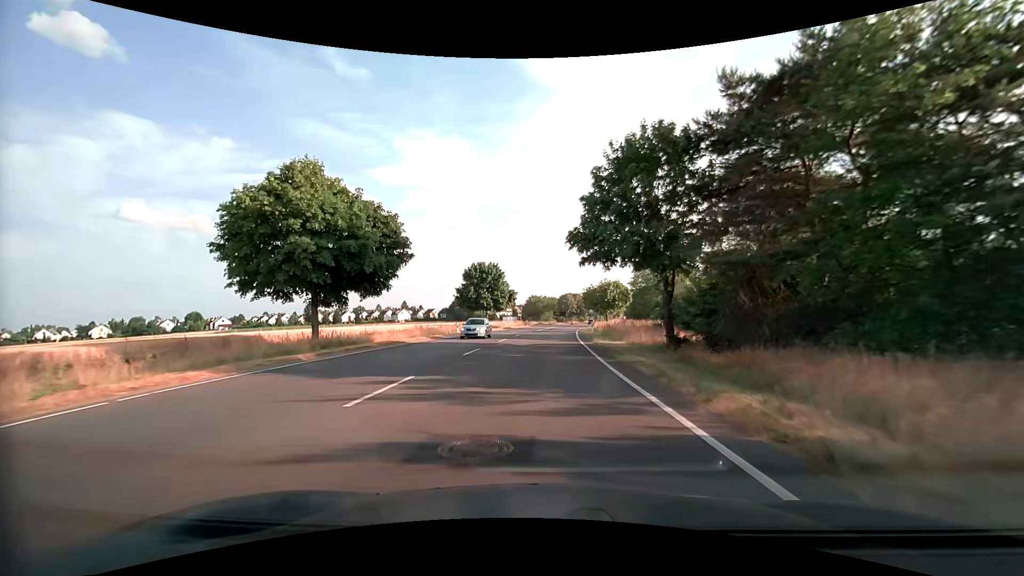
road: secondary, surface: asphalt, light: Day
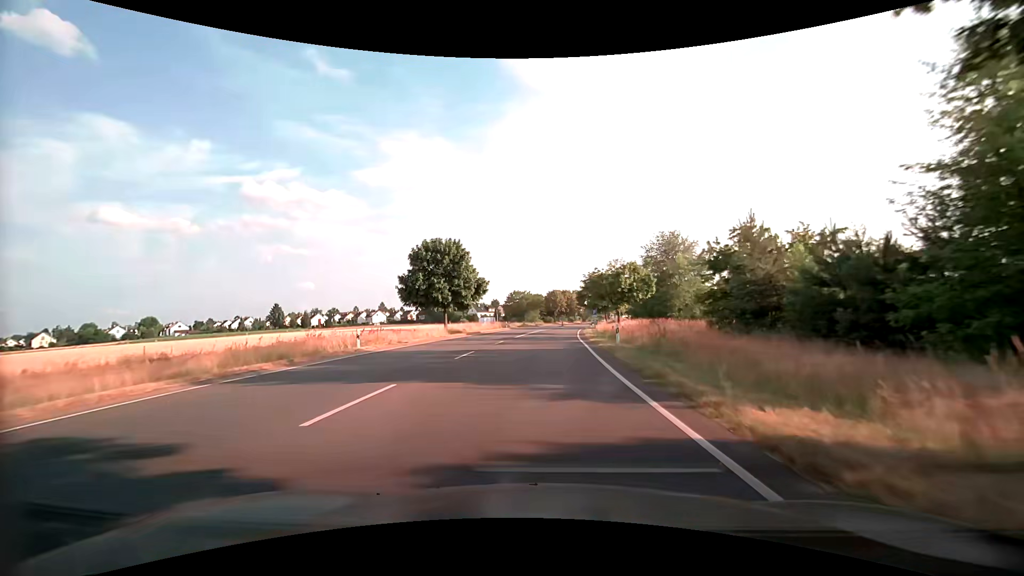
(+0.3, +23.2) m; +1°
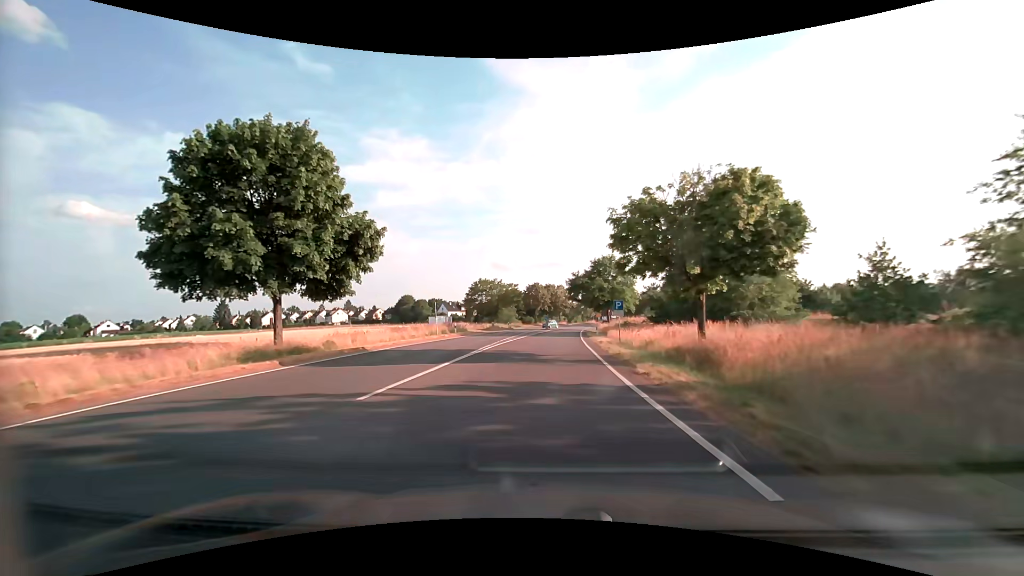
(+0.8, +30.9) m; +3°
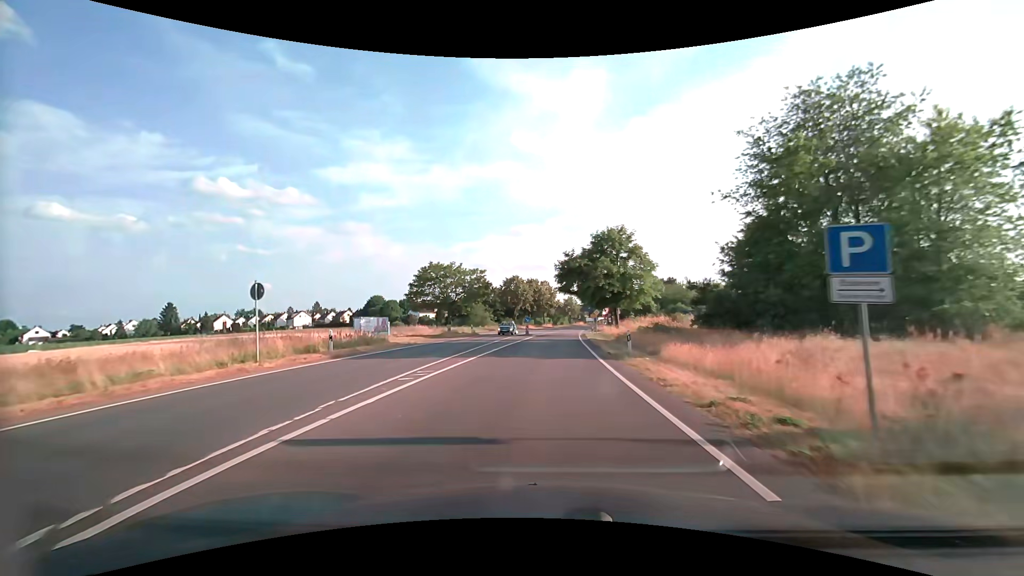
(+0.4, +23.6) m; +2°
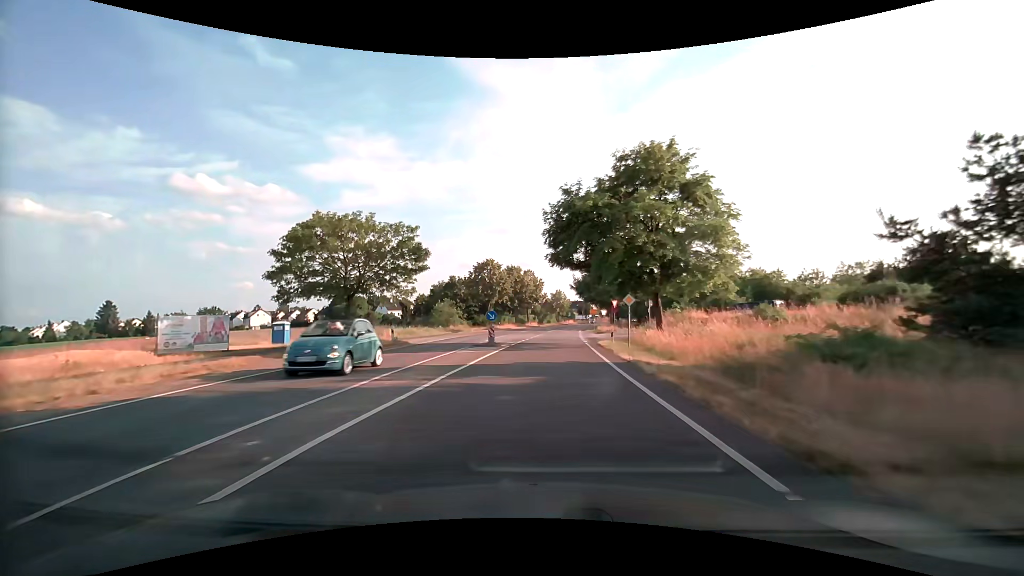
(+0.3, +23.7) m; +2°
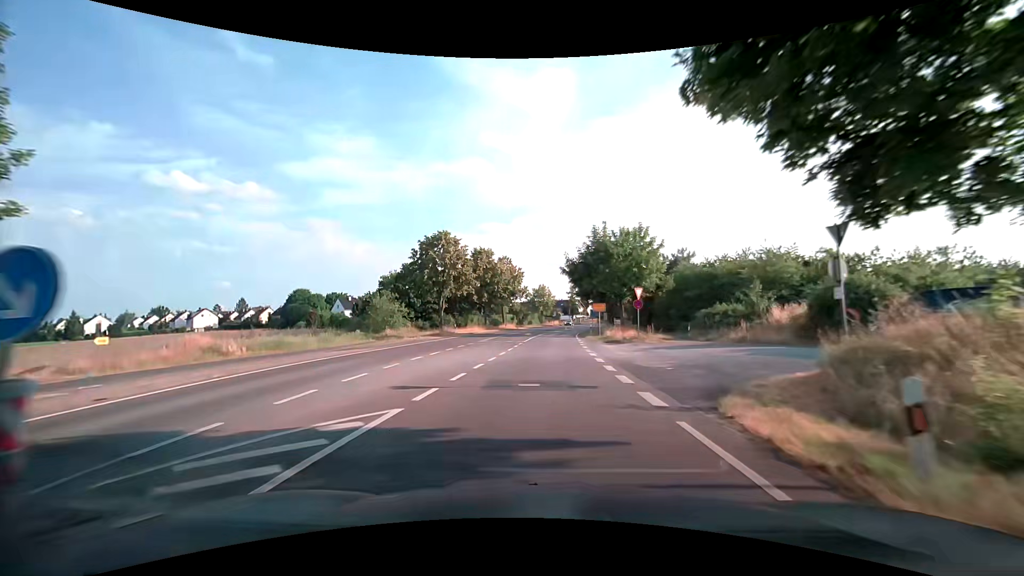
(+0.4, +23.8) m; +2°
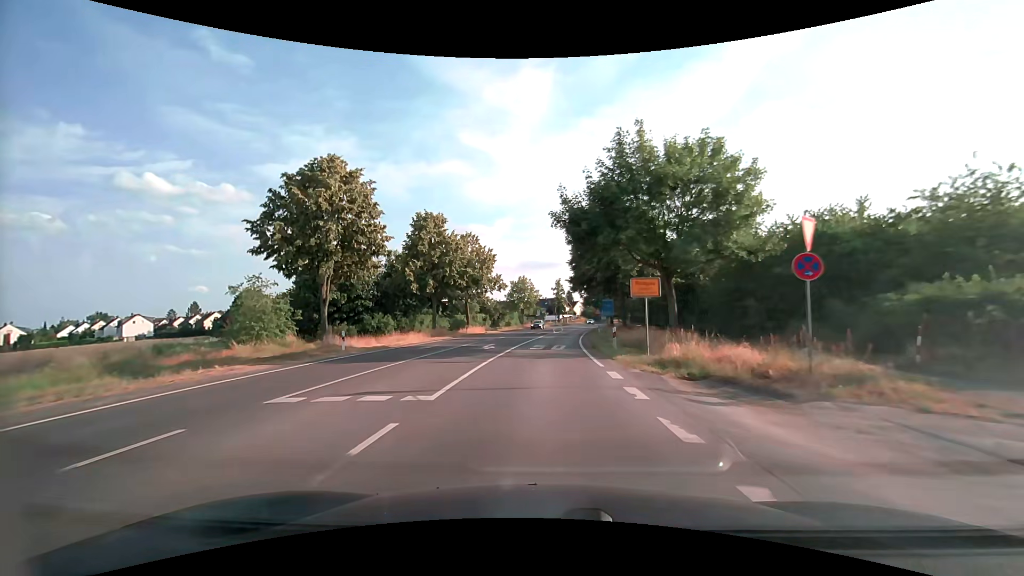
(+0.5, +23.7) m; +2°
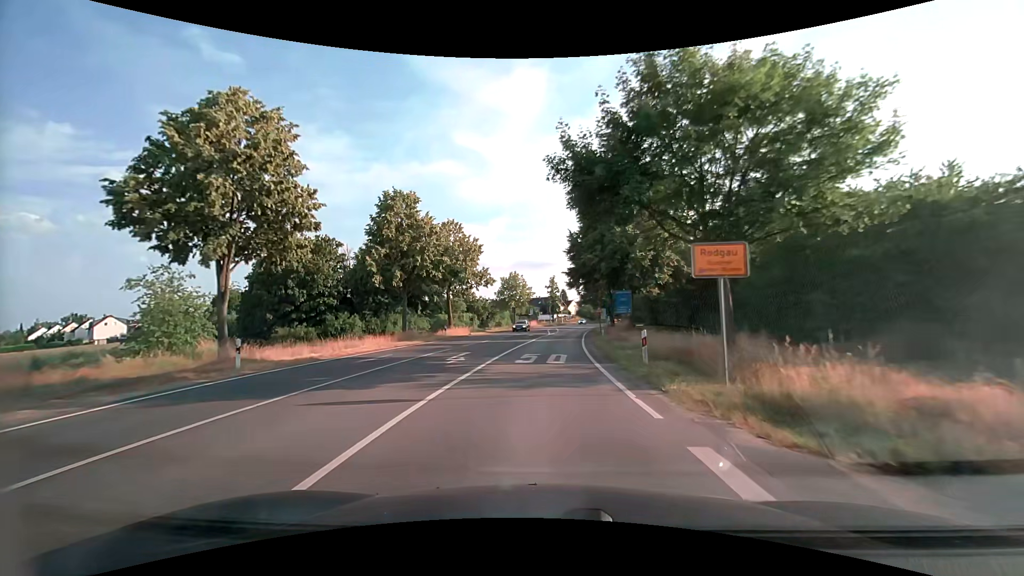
(0.0, +7.8) m; +1°
(0, +10) (0, +20) (+1, +30) (+1, +40) (+2, +50) (+3, +60) (+4, +70) (+5, +80) (+7, +90) (+8, +100) m
